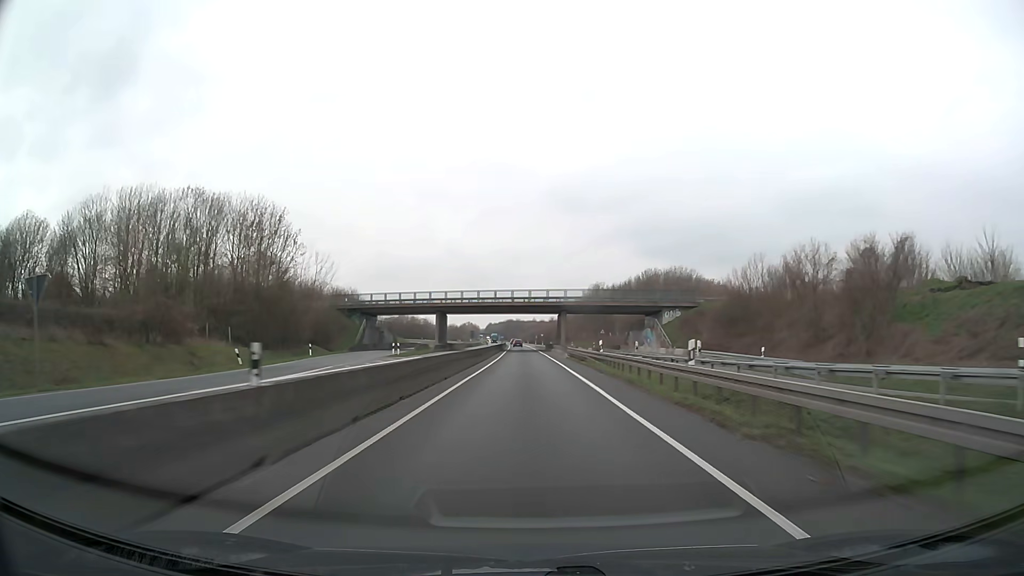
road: trunk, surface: asphalt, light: Day
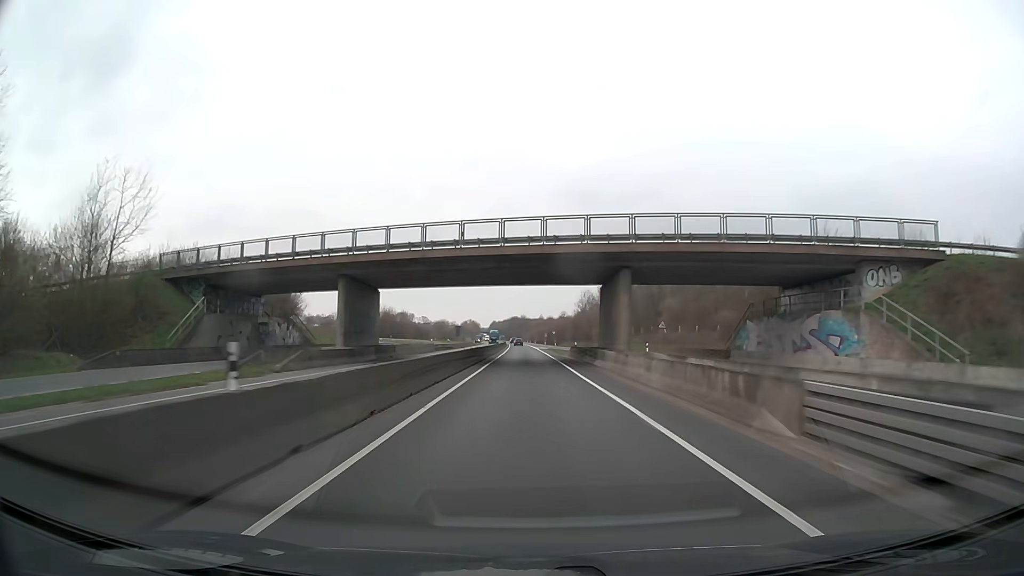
(-0.2, +47.5) m; -1°
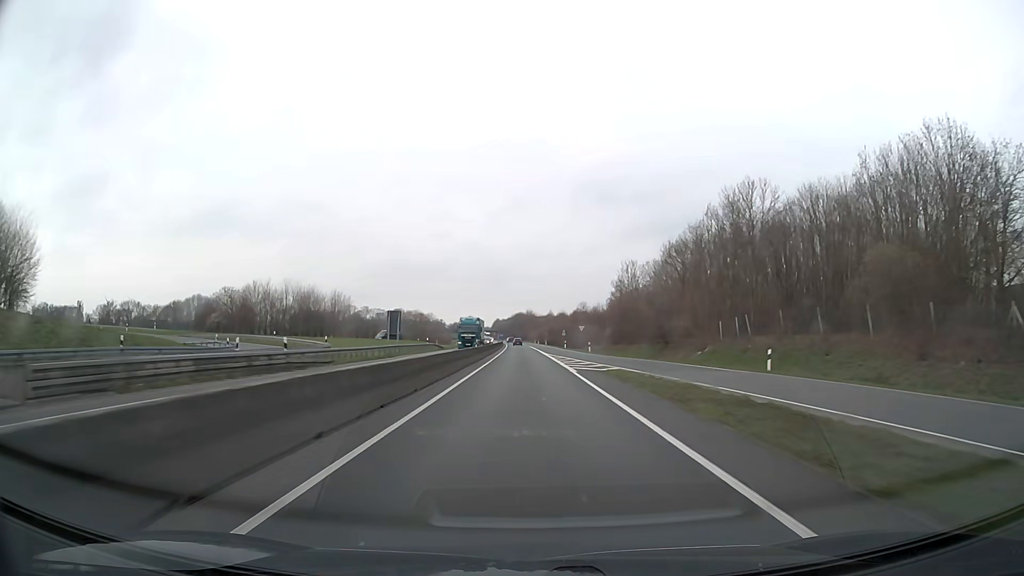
(0.0, +63.3) m; -1°
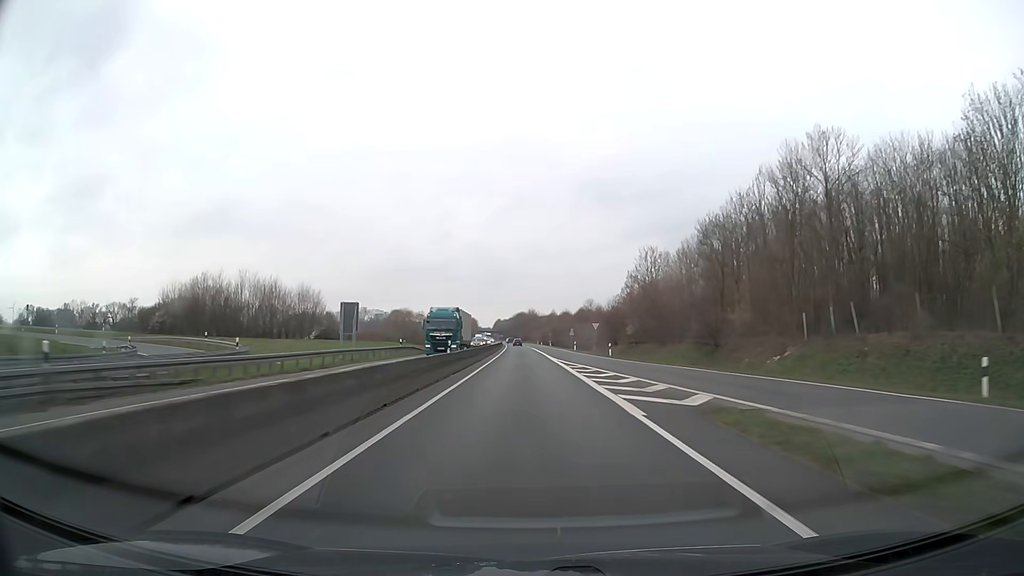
(0.0, +15.8) m; 0°
(0, +10) (0, +20) (0, +30) (0, +40) (0, +50) (0, +60) (-1, +70) (-1, +80) (-1, +90) (-1, +100) m
